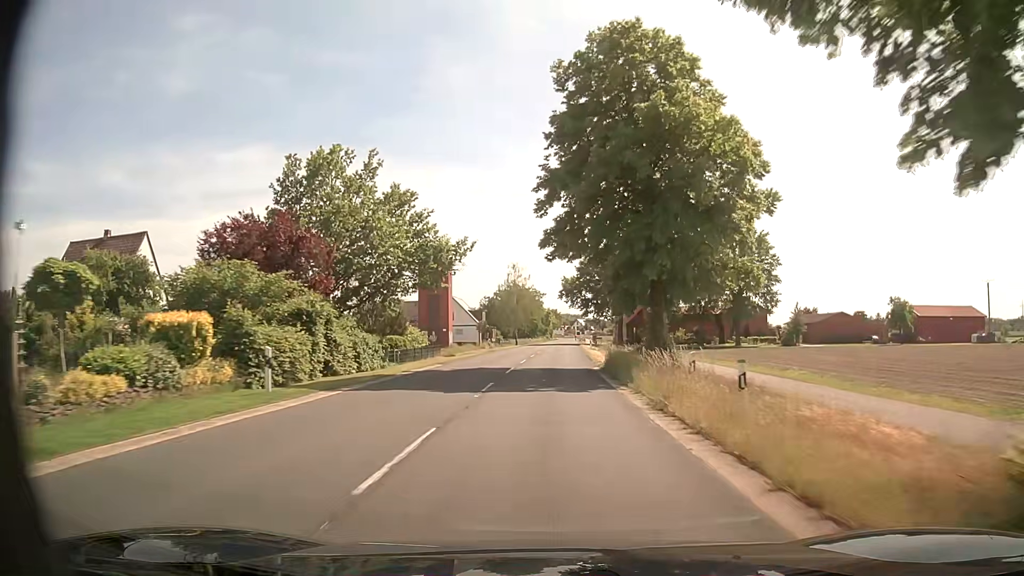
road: secondary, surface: asphalt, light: Day
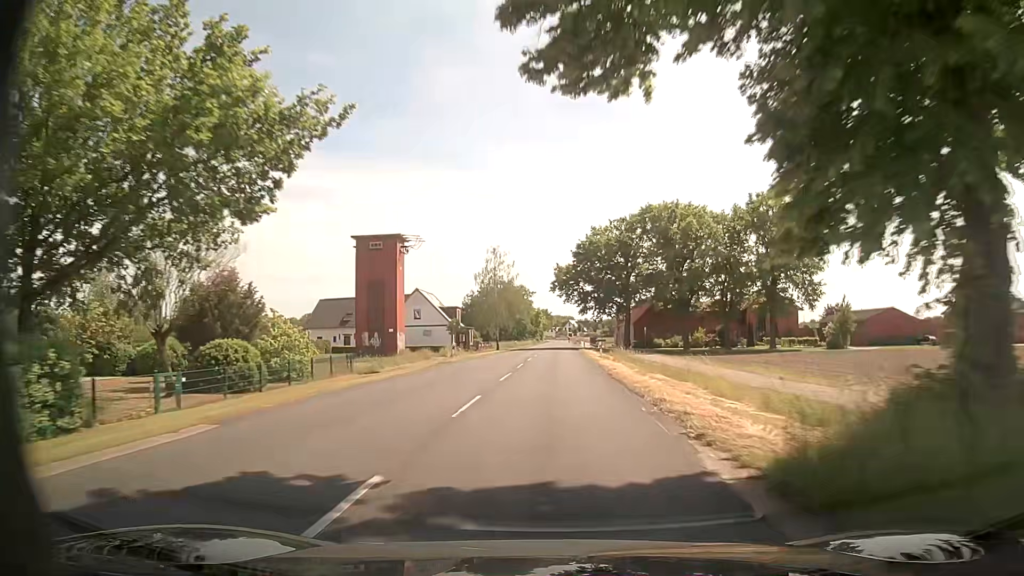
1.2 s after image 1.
(+0.2, +21.5) m; +1°
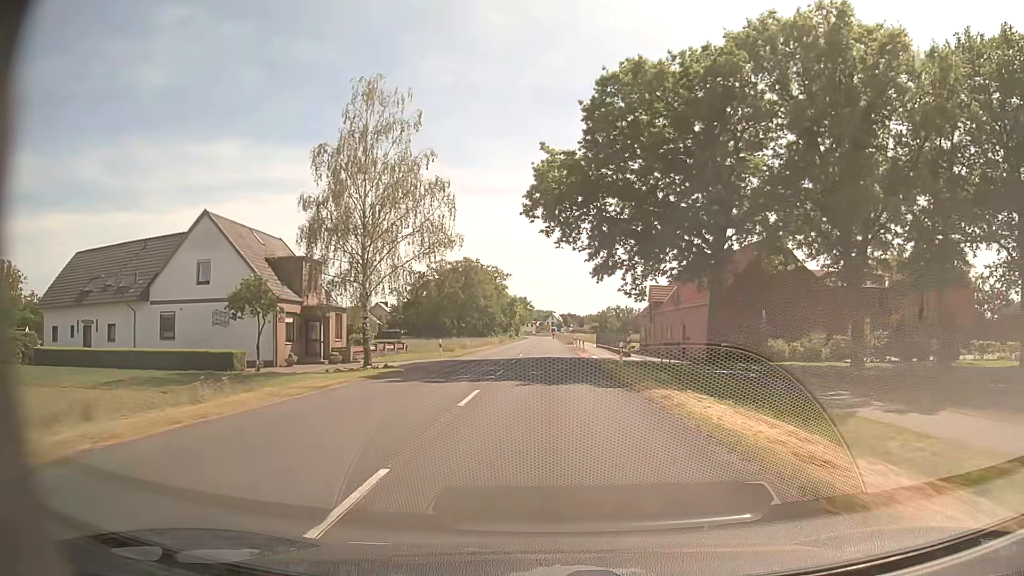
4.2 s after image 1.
(+0.8, +53.9) m; +2°
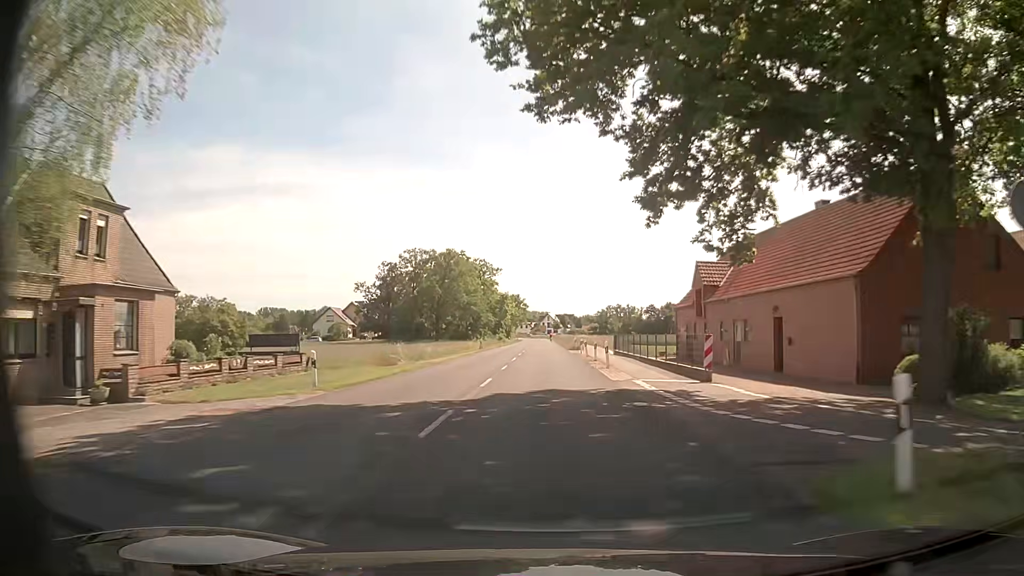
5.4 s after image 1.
(0.0, +21.6) m; 0°
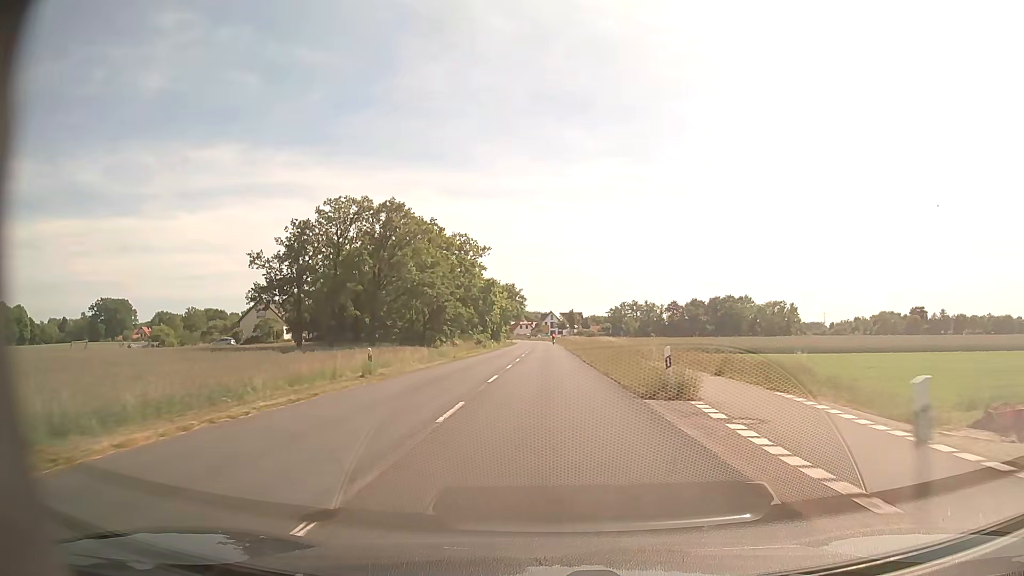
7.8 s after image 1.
(-0.1, +43.2) m; 0°
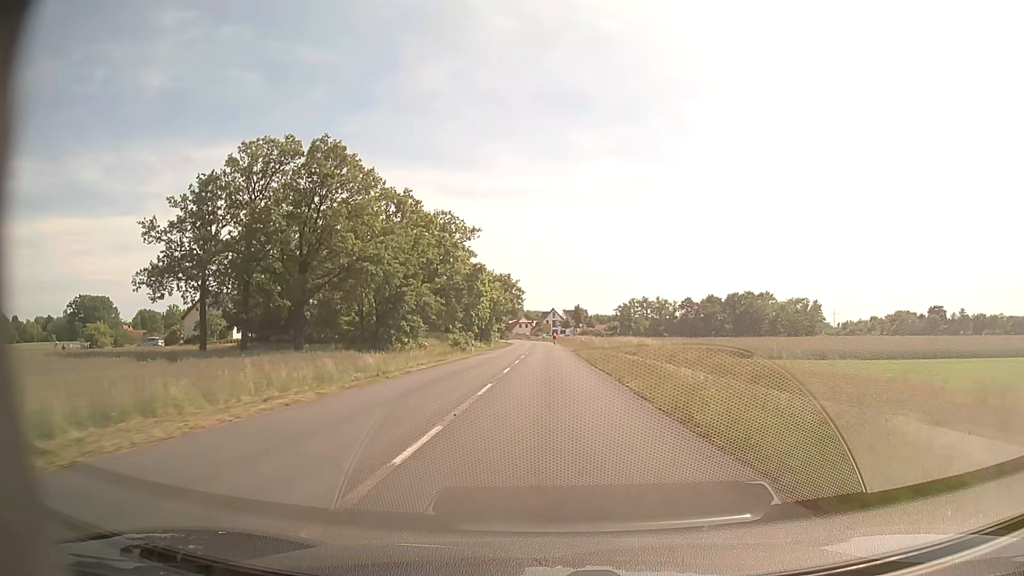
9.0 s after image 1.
(-0.1, +21.6) m; 0°
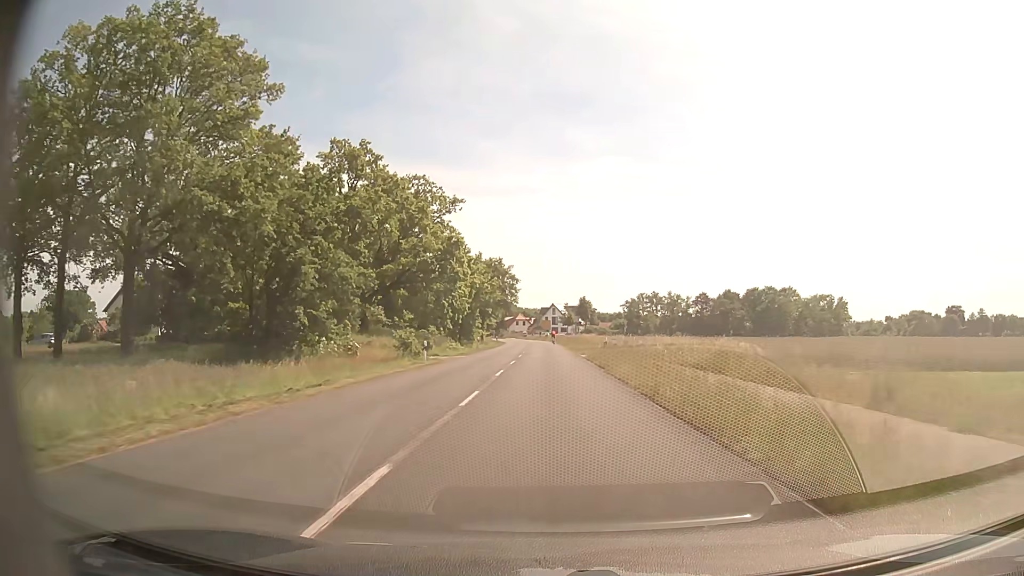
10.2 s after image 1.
(0.0, +21.4) m; 0°
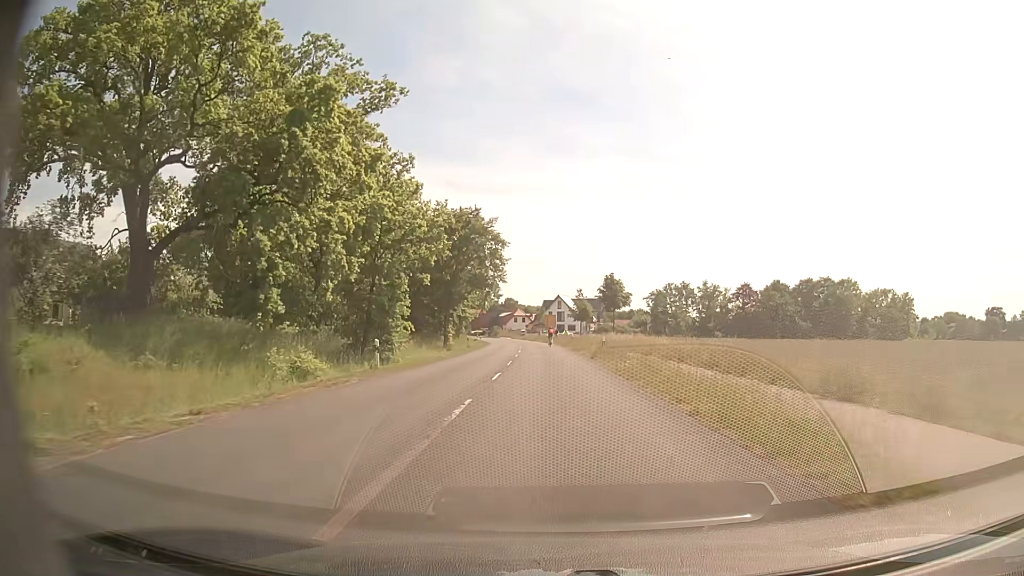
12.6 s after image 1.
(-0.1, +38.4) m; 0°
(0, +10) (0, +20) (0, +30) (0, +40) (0, +50) (-1, +60) (-1, +70) (-1, +80) (-2, +90) (-3, +100) m
